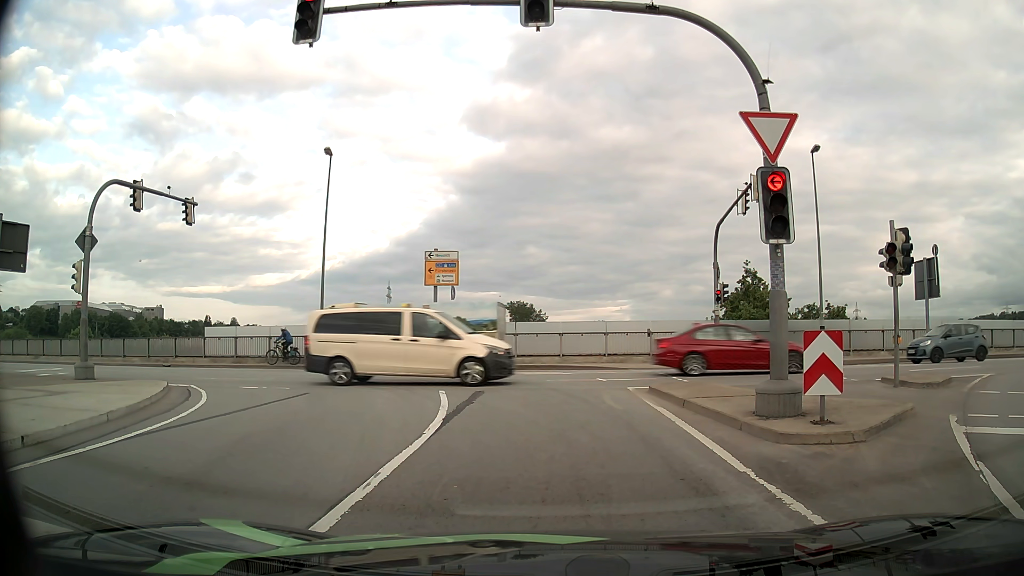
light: Day
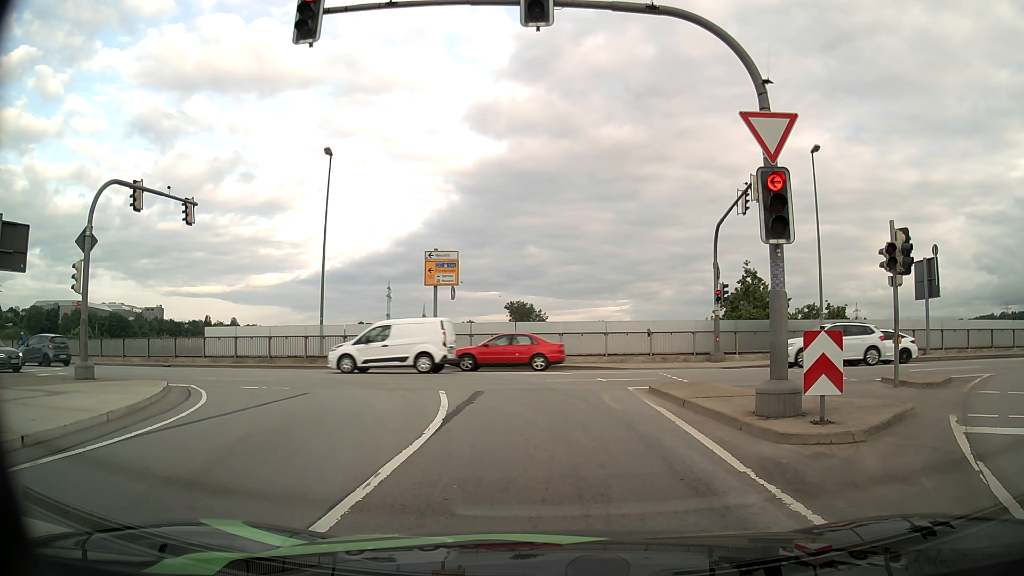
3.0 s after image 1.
(0.0, 0.0) m; 0°
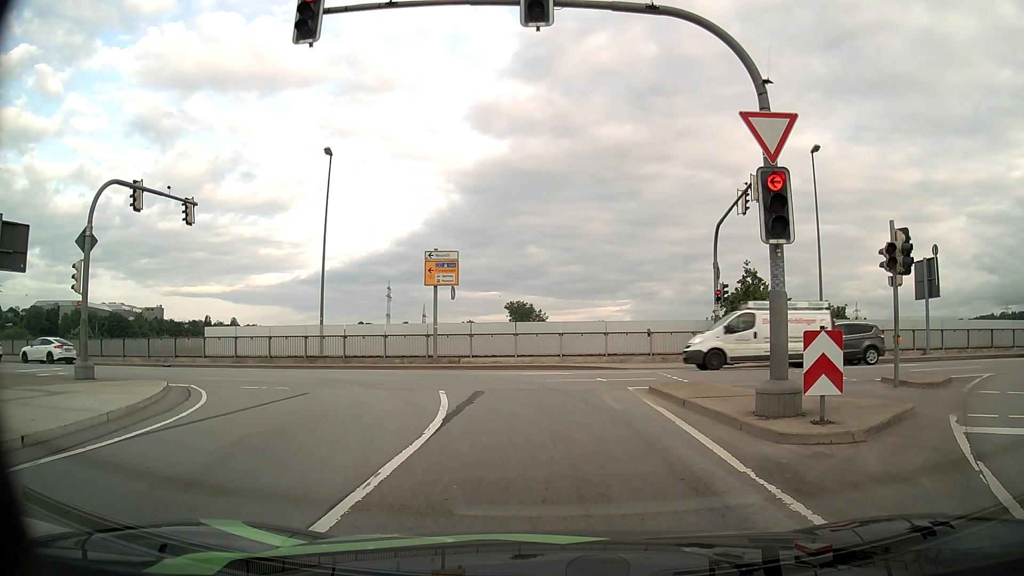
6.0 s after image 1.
(0.0, 0.0) m; 0°
